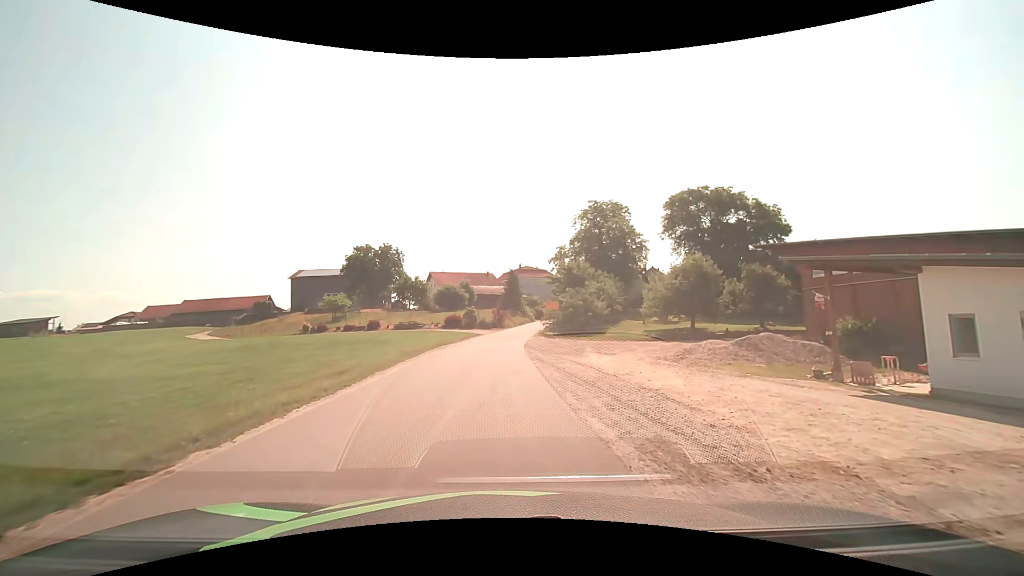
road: tertiary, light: Day
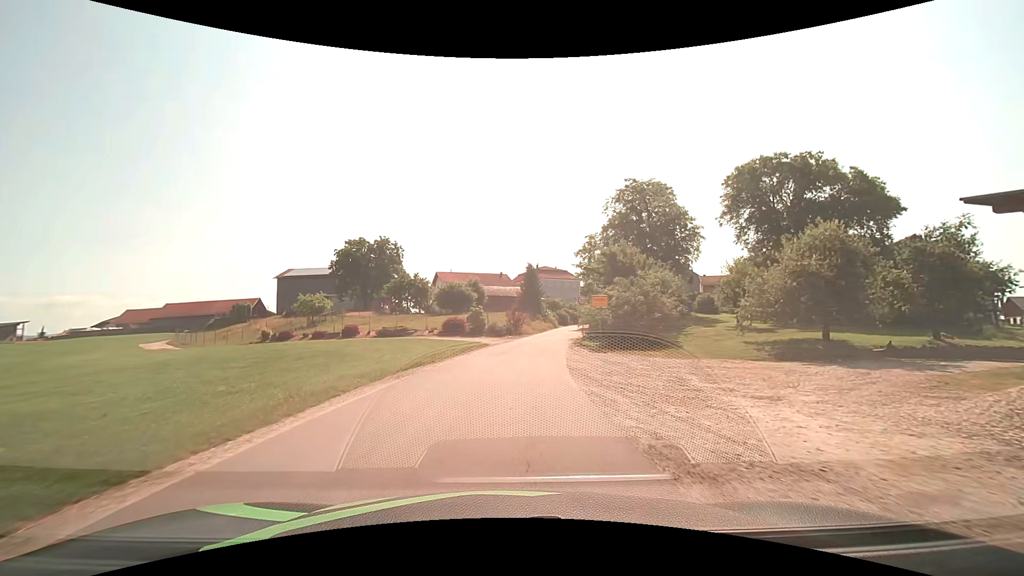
(-0.4, +15.4) m; -2°
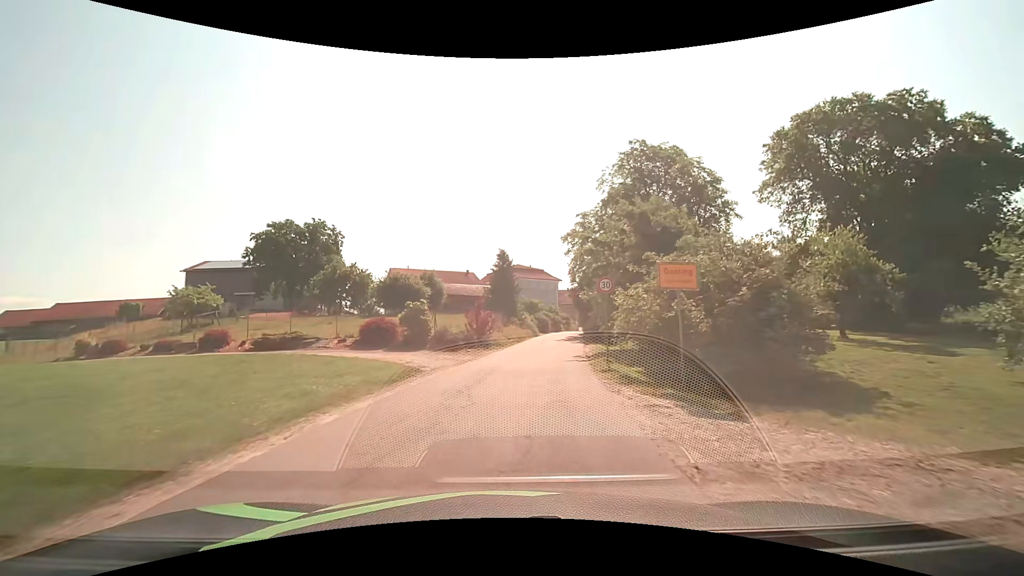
(+0.4, +17.1) m; +3°
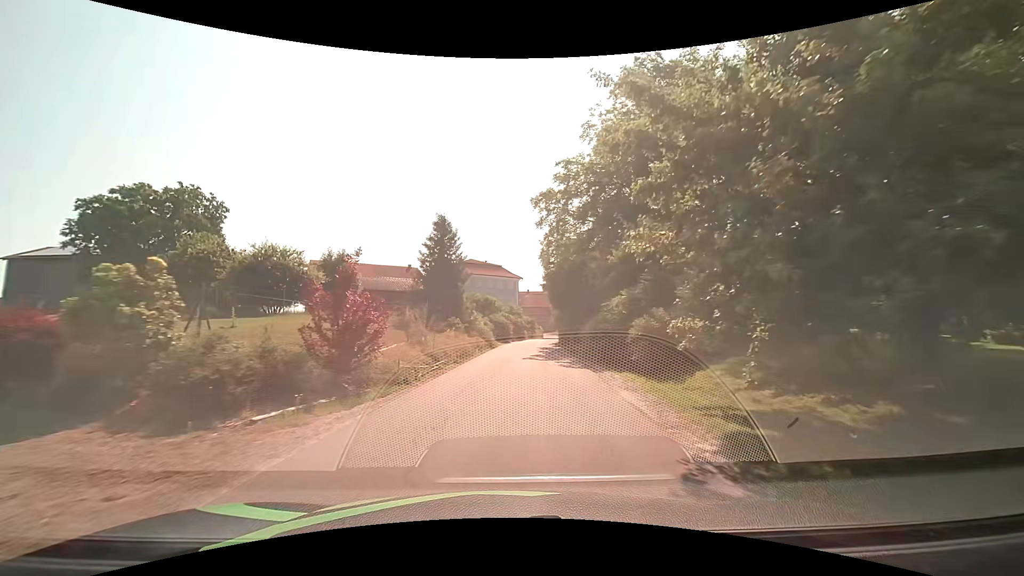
(+0.8, +17.7) m; +5°
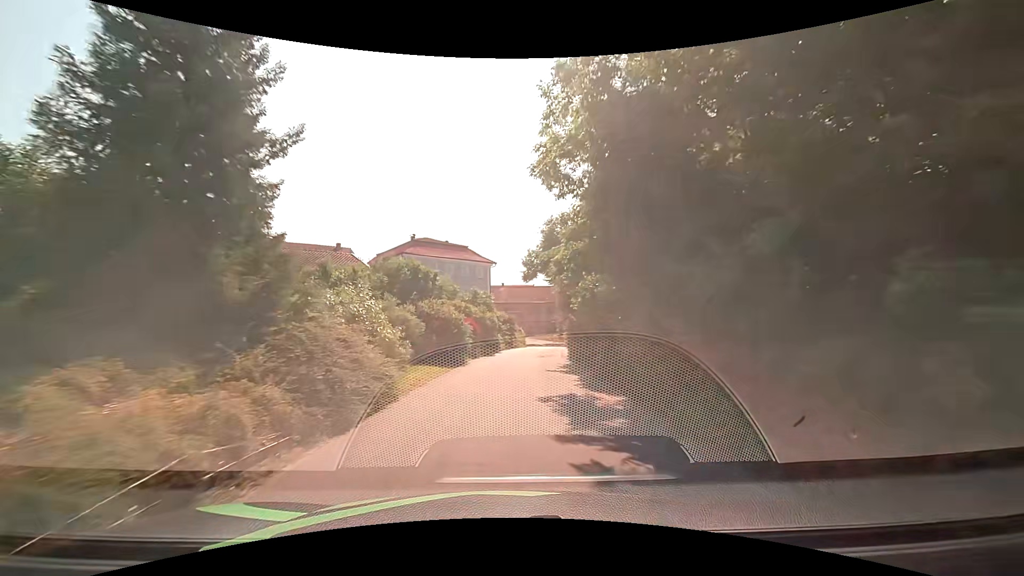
(+0.7, +24.2) m; +3°
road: residential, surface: asphalt
